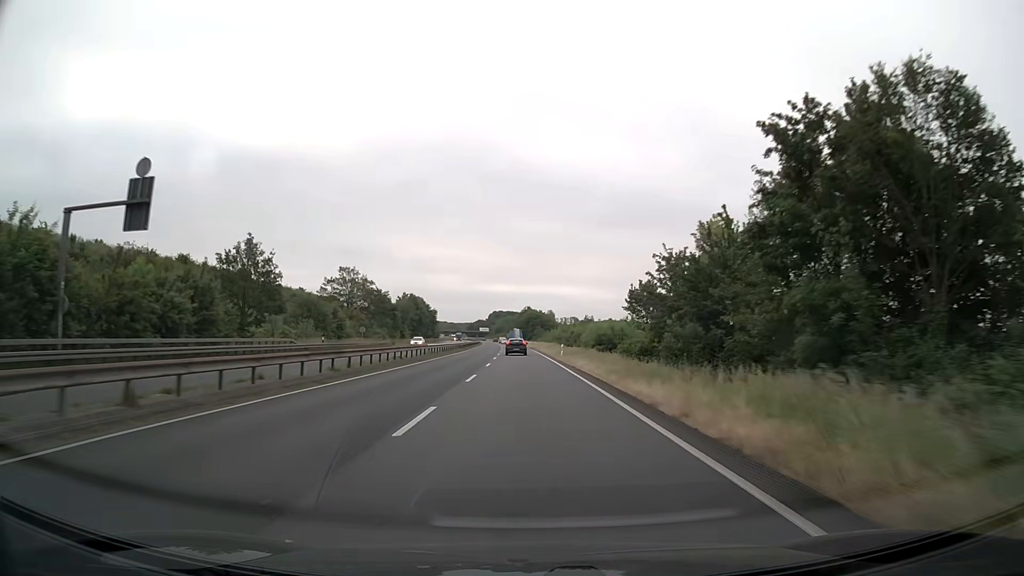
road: trunk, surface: asphalt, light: Day
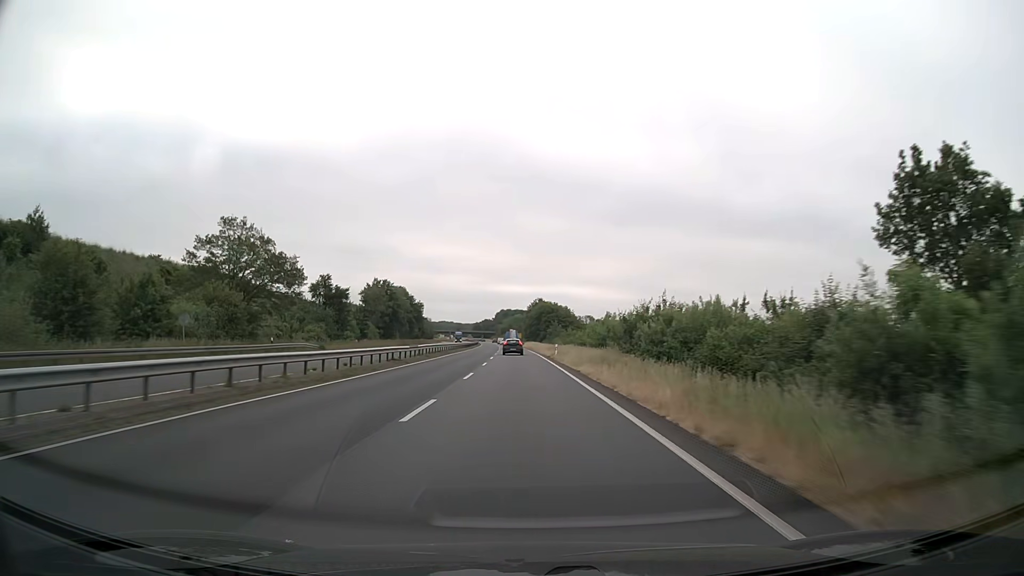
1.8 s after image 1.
(-0.3, +47.4) m; -1°
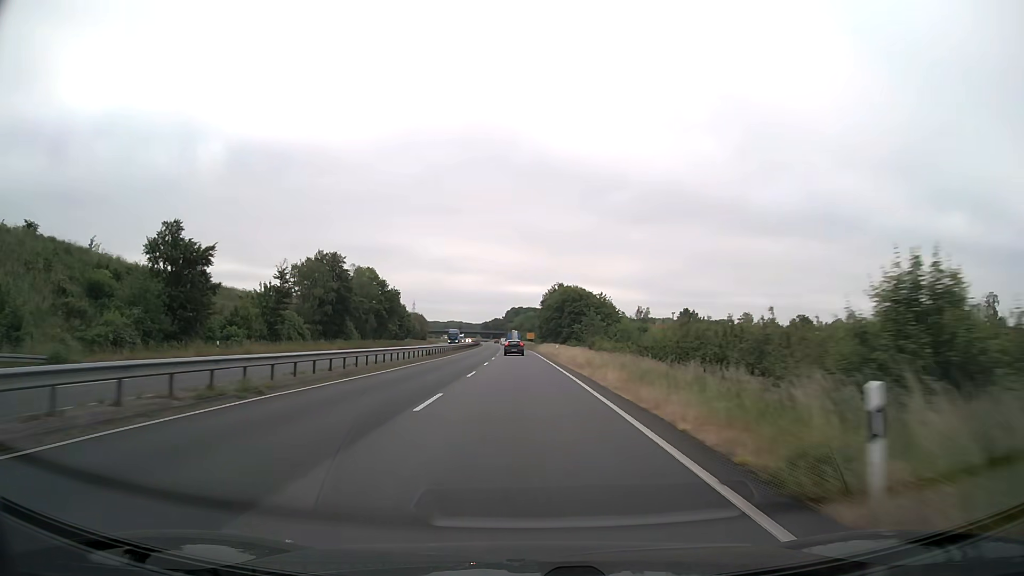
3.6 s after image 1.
(-0.5, +47.4) m; -1°
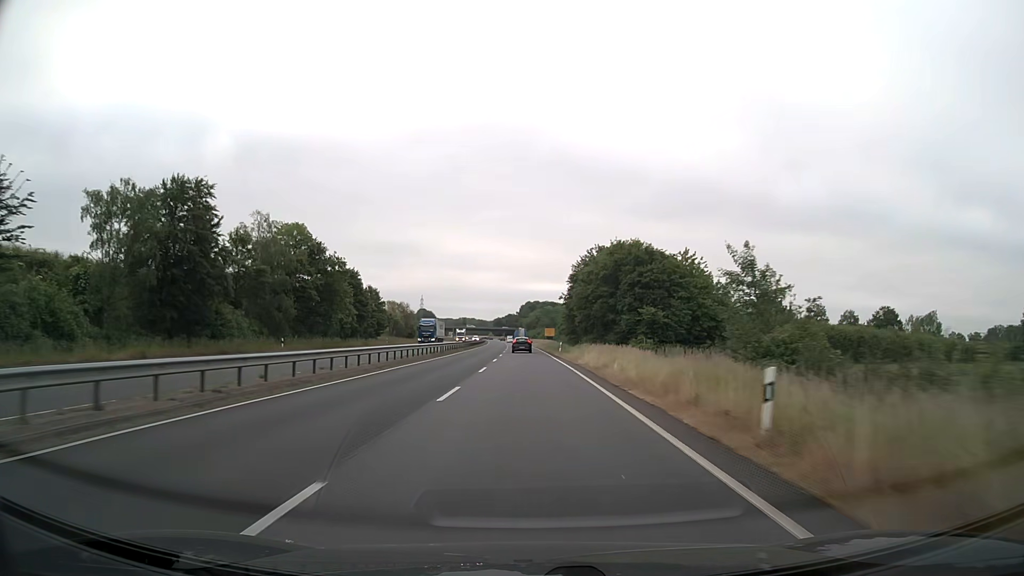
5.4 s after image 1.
(-0.5, +47.4) m; -1°
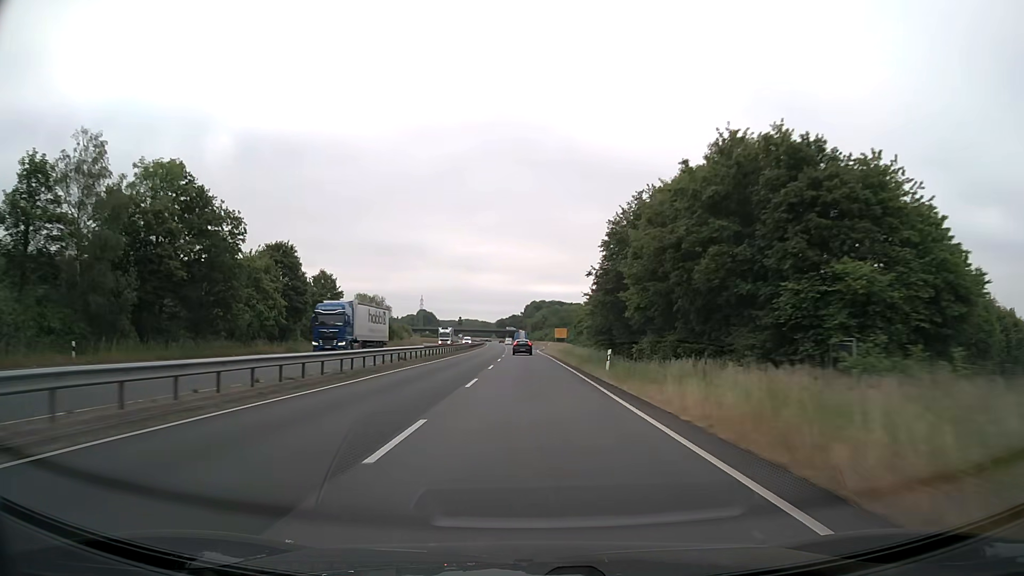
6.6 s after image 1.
(-0.1, +31.6) m; 0°
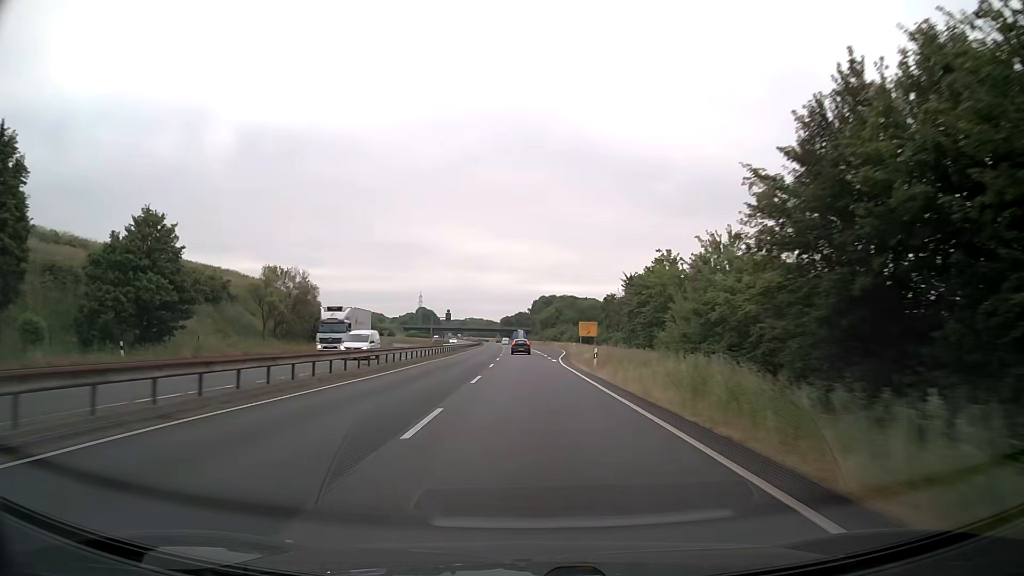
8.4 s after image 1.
(-0.2, +47.4) m; 0°
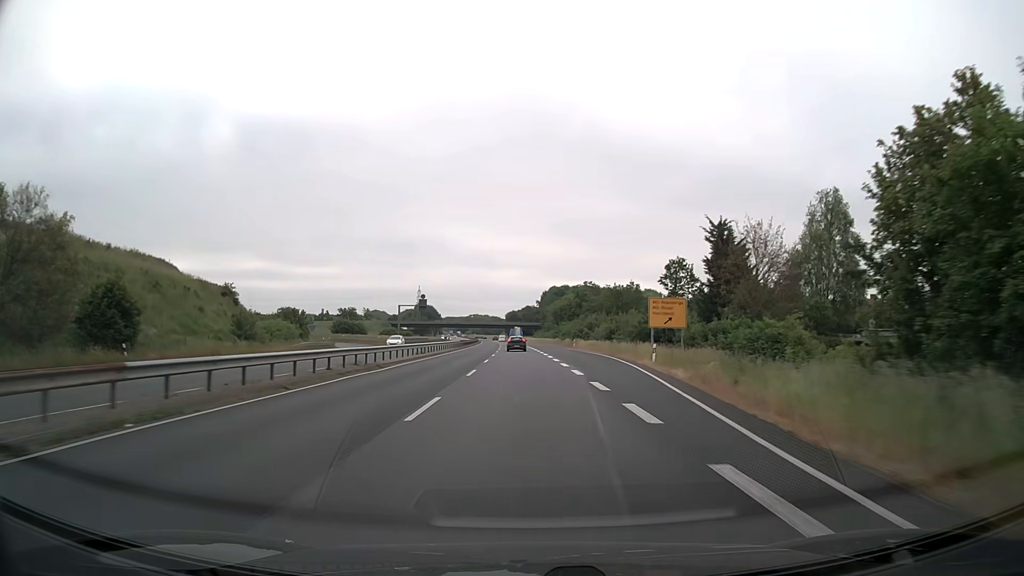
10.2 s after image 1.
(-0.3, +47.4) m; -1°
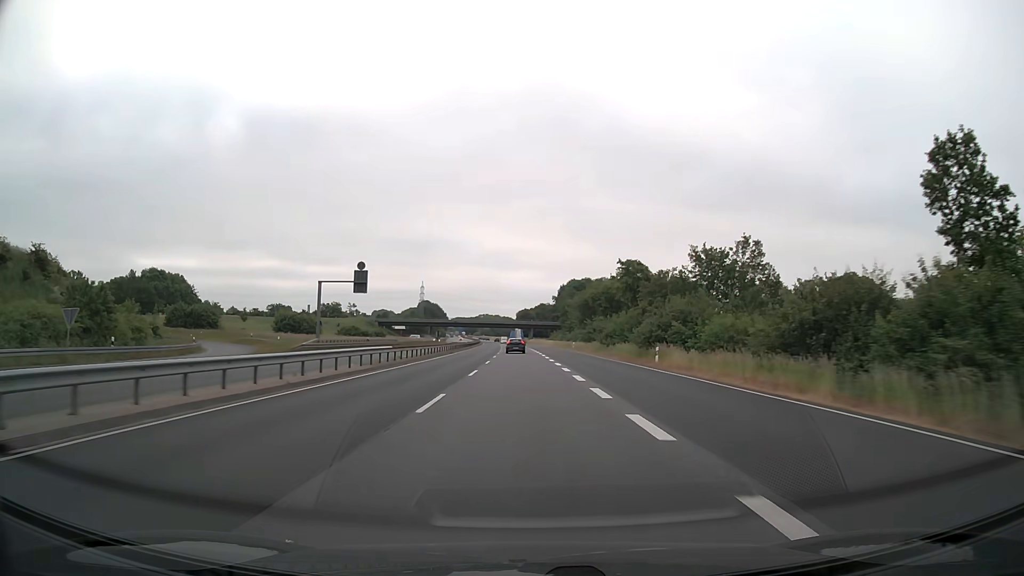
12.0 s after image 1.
(-0.4, +47.4) m; -1°
(0, +10) (0, +20) (0, +30) (0, +40) (0, +50) (-1, +60) (-1, +70) (-1, +80) (-1, +90) (-2, +100) m
